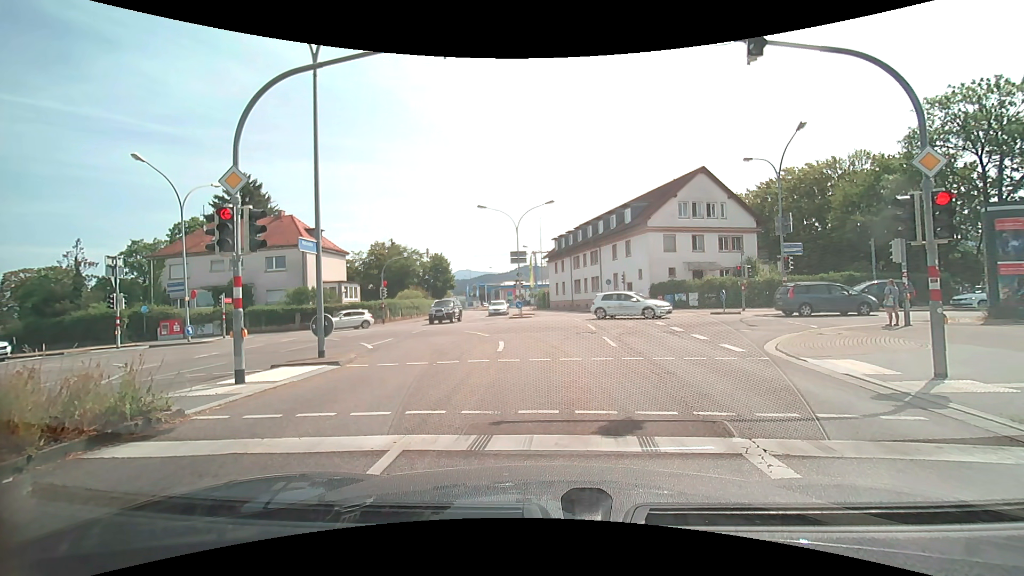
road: secondary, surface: asphalt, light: Day
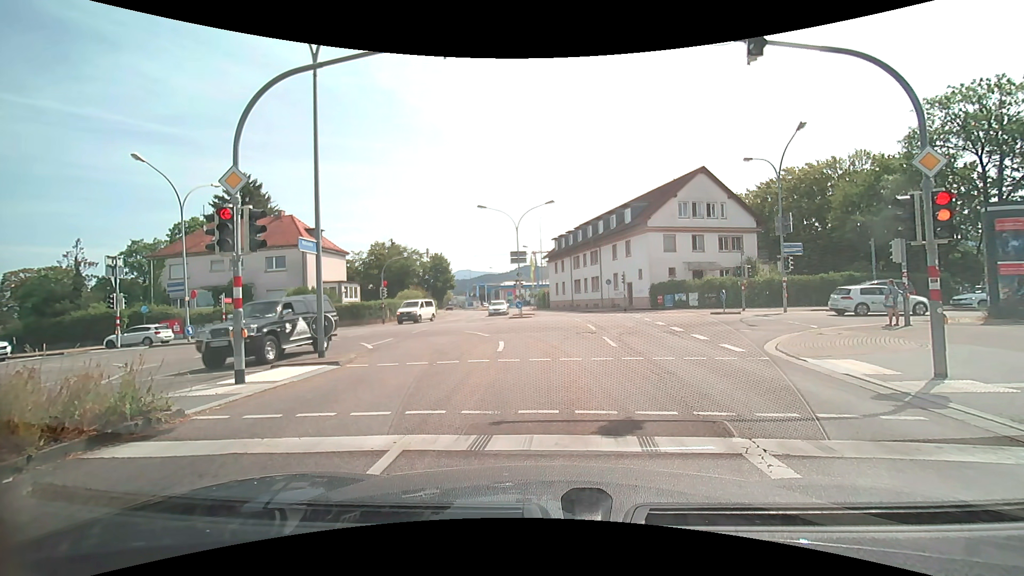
(0.0, 0.0) m; 0°
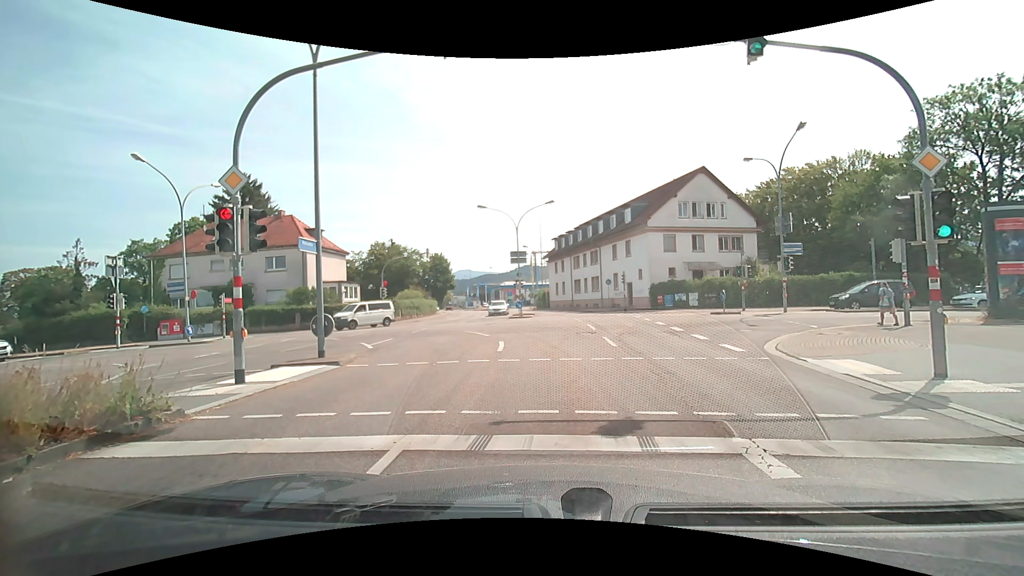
(0.0, 0.0) m; 0°
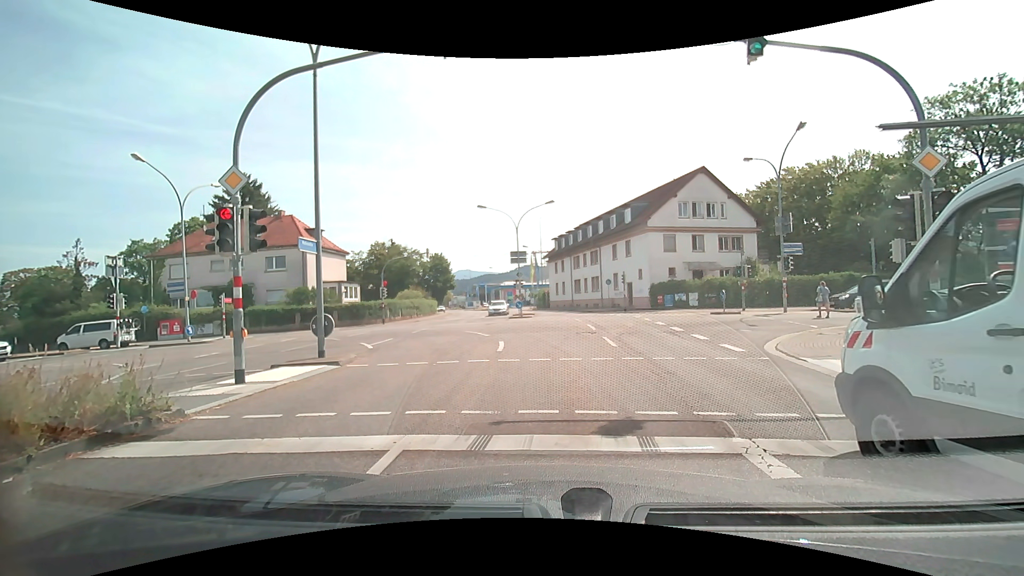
(0.0, 0.0) m; 0°
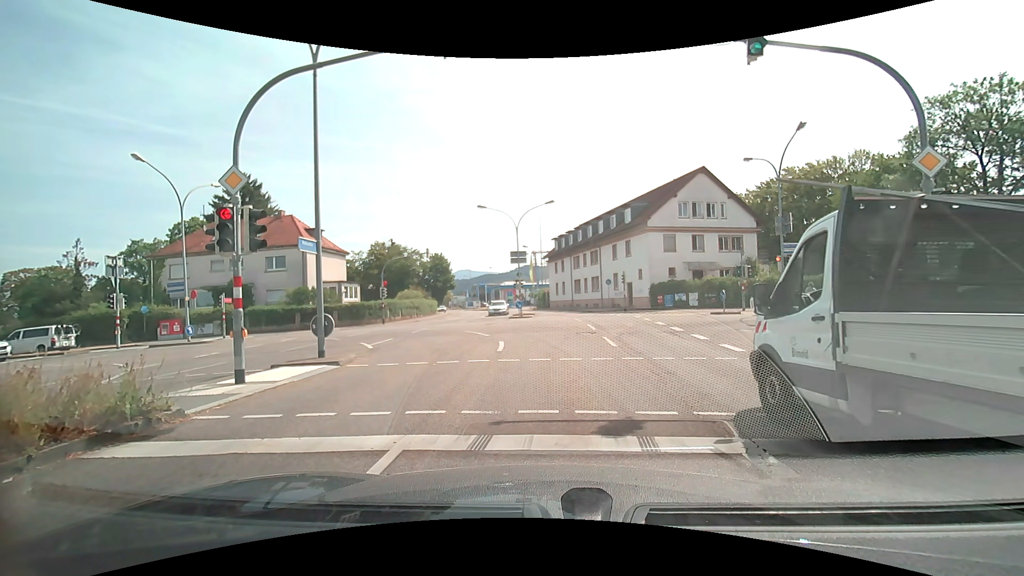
(0.0, 0.0) m; 0°
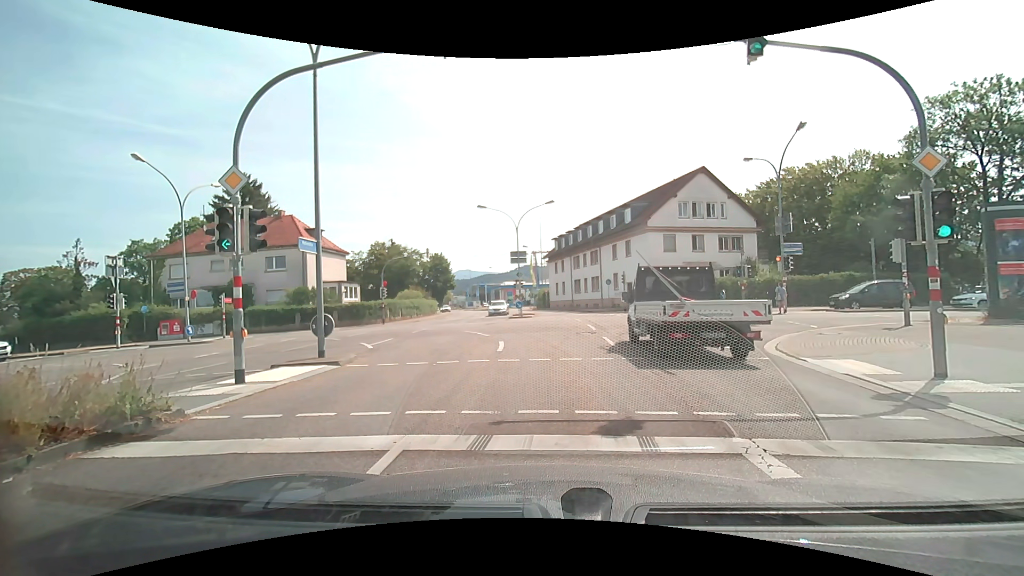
(0.0, 0.0) m; 0°
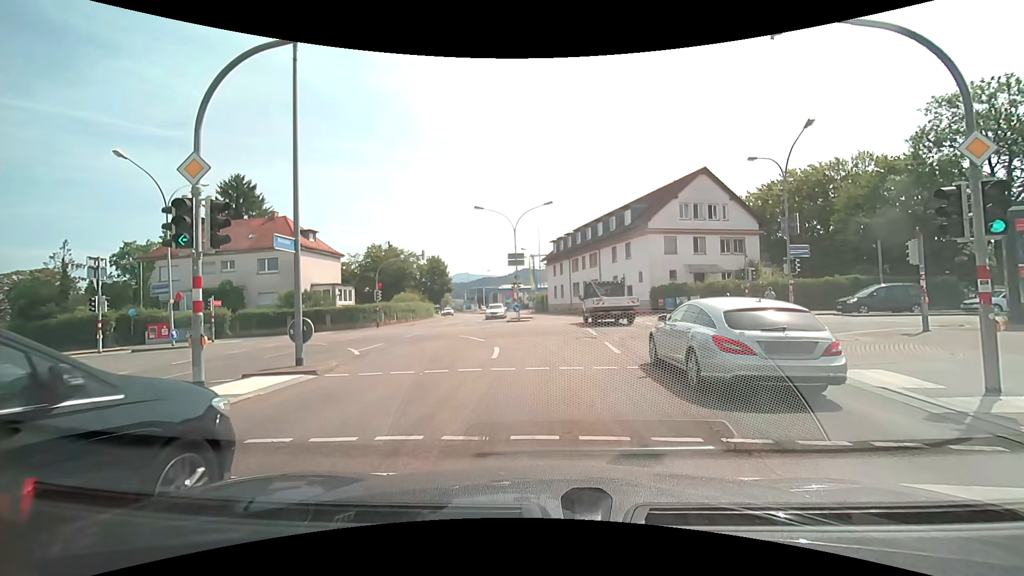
(0.0, +1.1) m; +2°
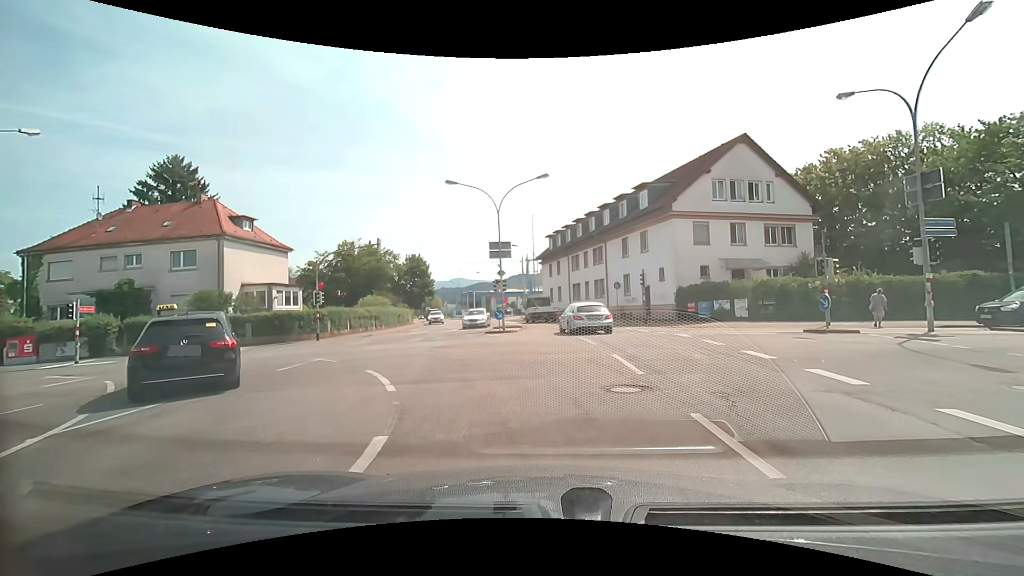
(+0.3, +10.6) m; +2°
